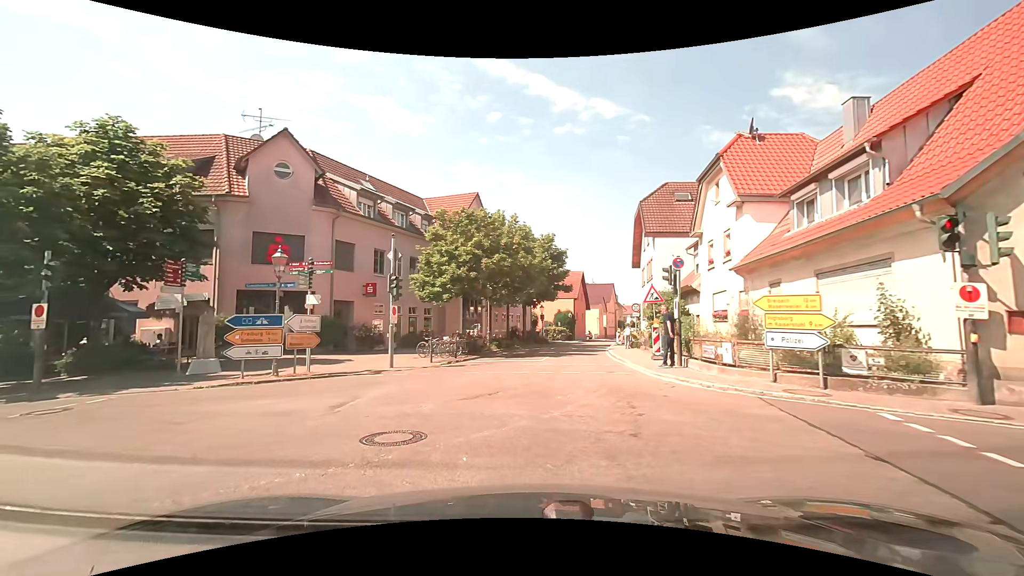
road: residential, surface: paving_stones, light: Day
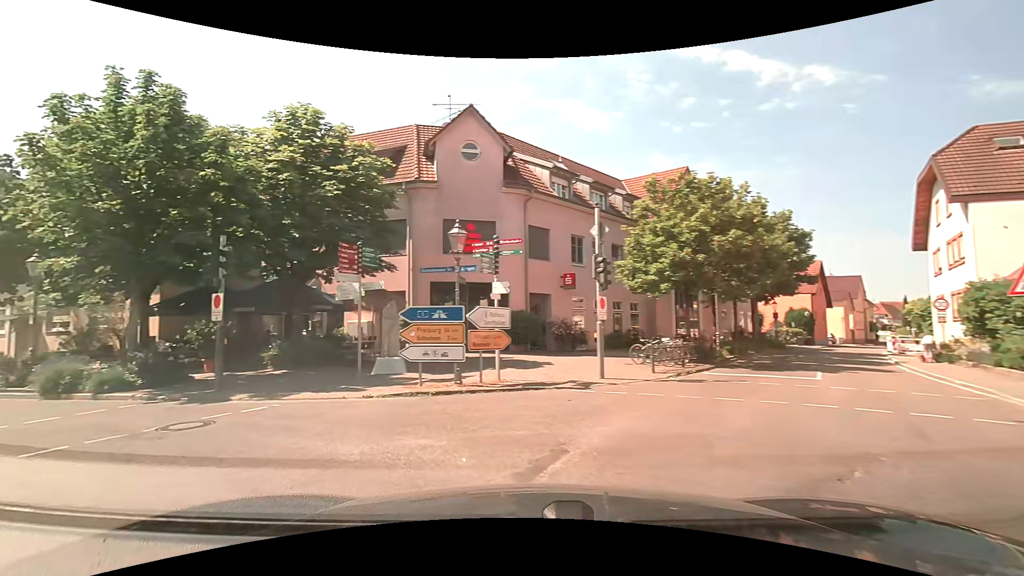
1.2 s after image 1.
(-0.9, +4.5) m; -23°
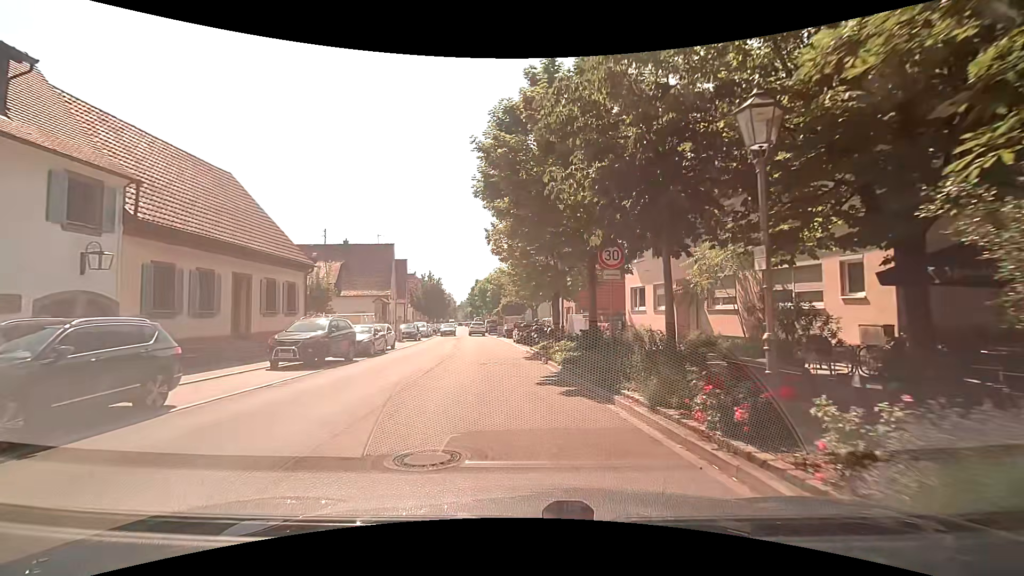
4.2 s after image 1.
(-9.0, +10.0) m; -62°
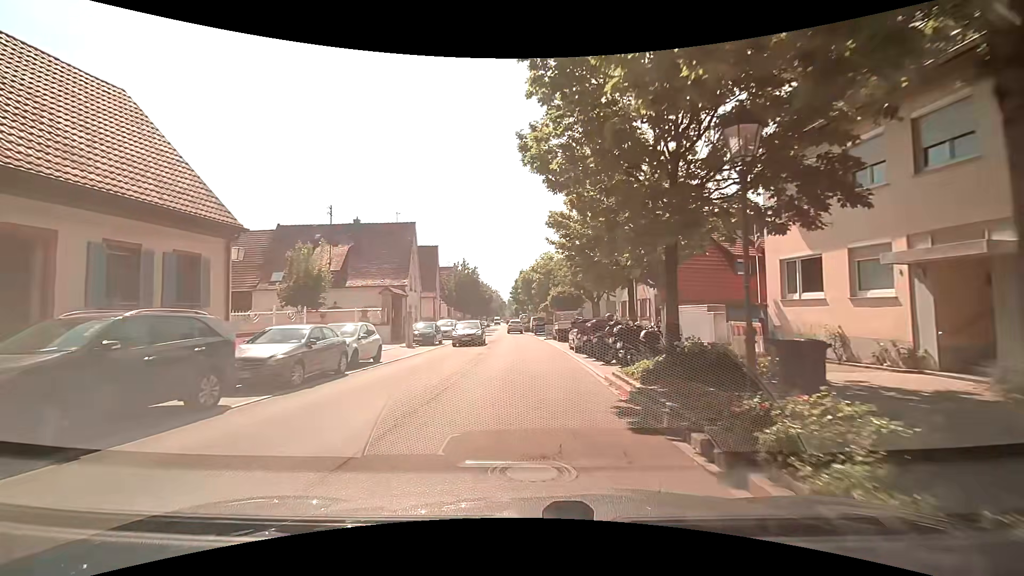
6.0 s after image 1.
(-0.3, +12.1) m; -4°
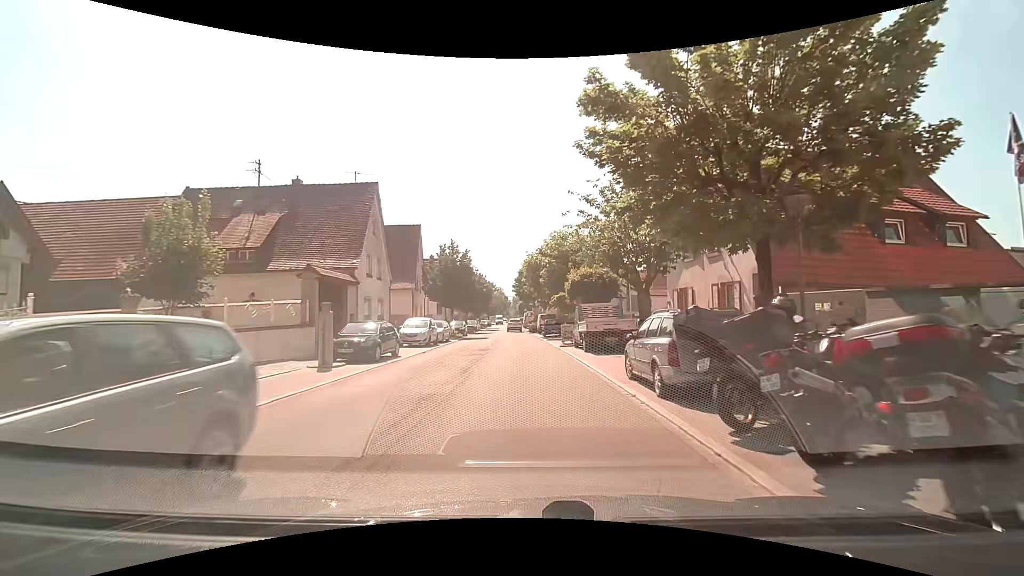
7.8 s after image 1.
(-0.2, +12.7) m; 0°
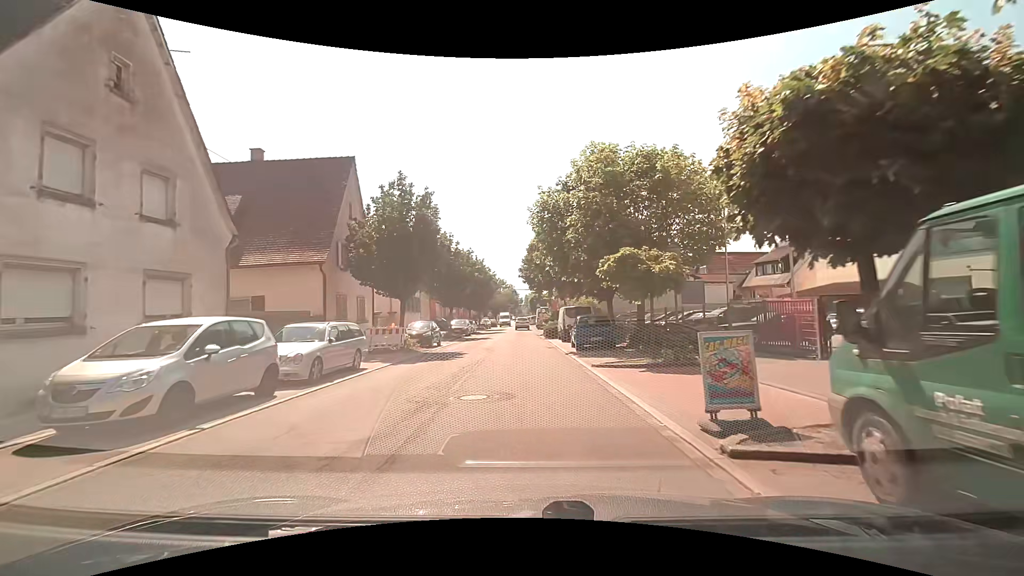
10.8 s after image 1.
(-0.2, +20.5) m; -2°
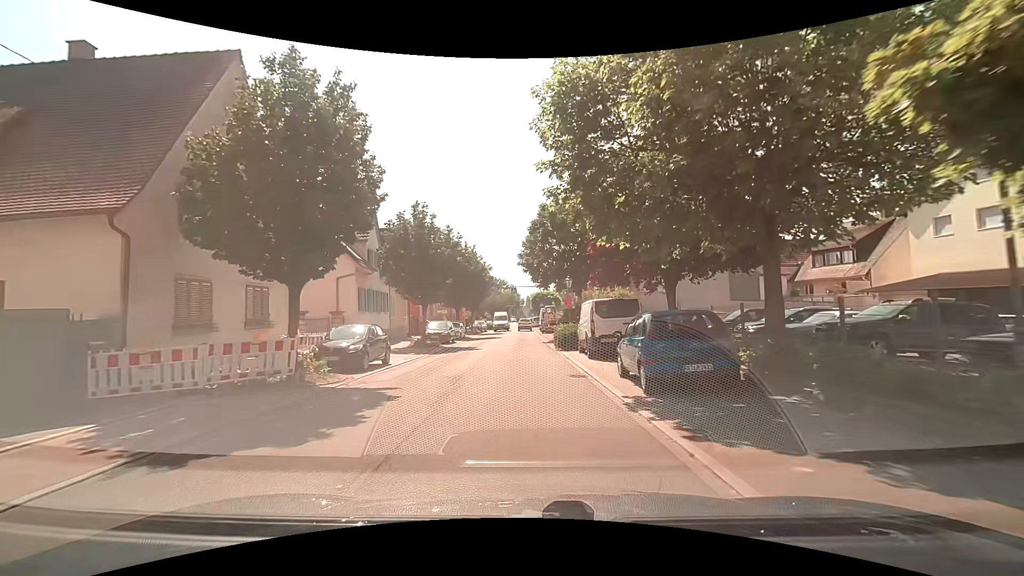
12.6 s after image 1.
(0.0, +11.4) m; 0°
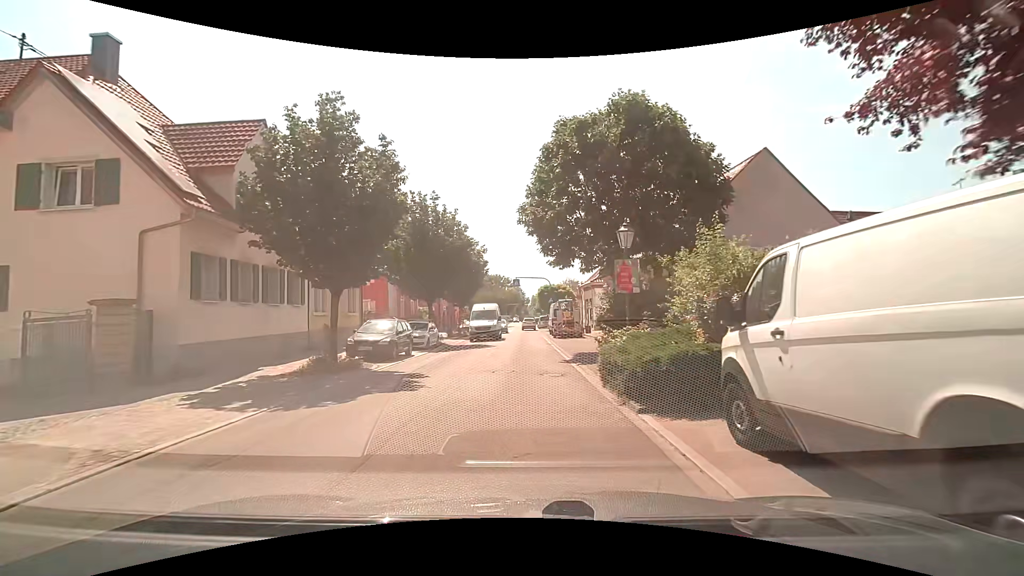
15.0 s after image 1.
(-0.1, +14.7) m; +2°
(0, +10) (-1, +20) (-1, +30) (-2, +40) (-3, +50) (-3, +60) (-4, +70) (-4, +80) (-5, +90) (-5, +100) m
